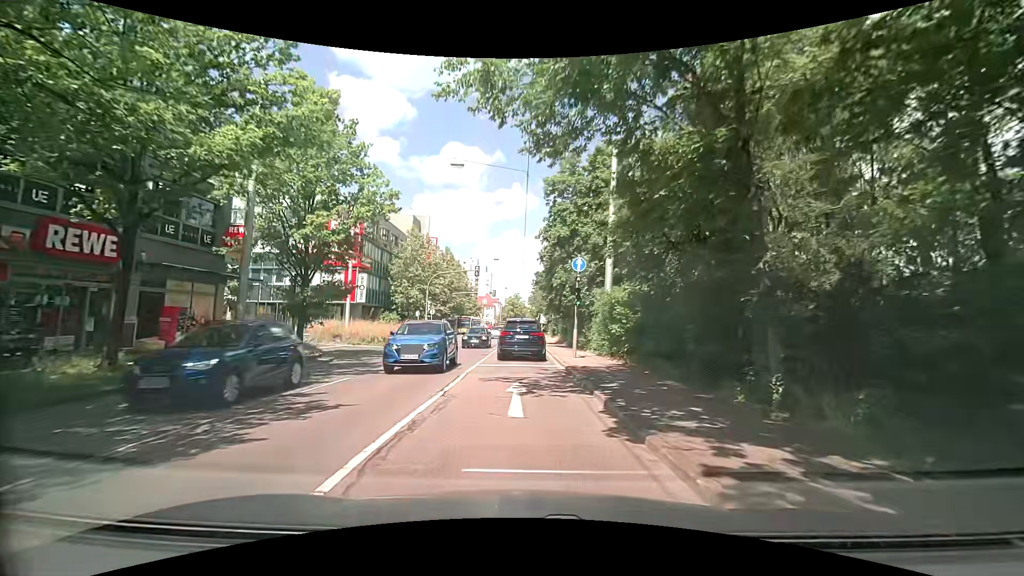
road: secondary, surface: asphalt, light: Day
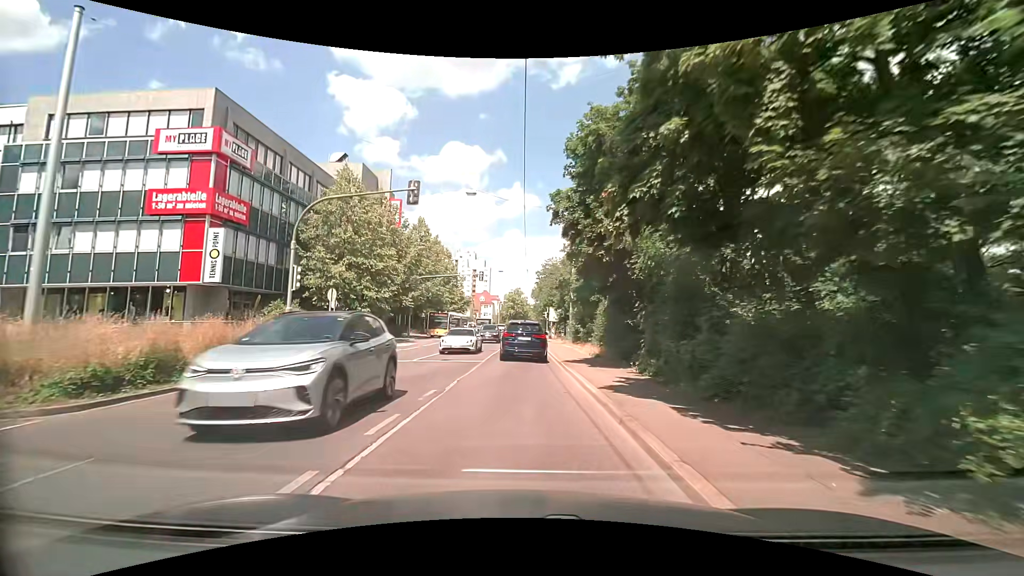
(+0.1, +26.1) m; 0°
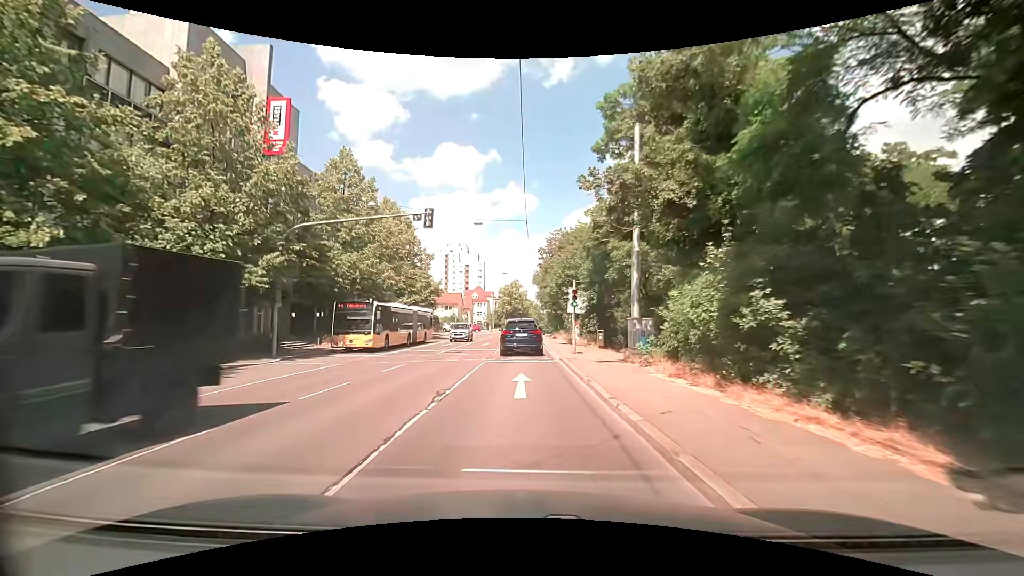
(-0.1, +28.2) m; 0°
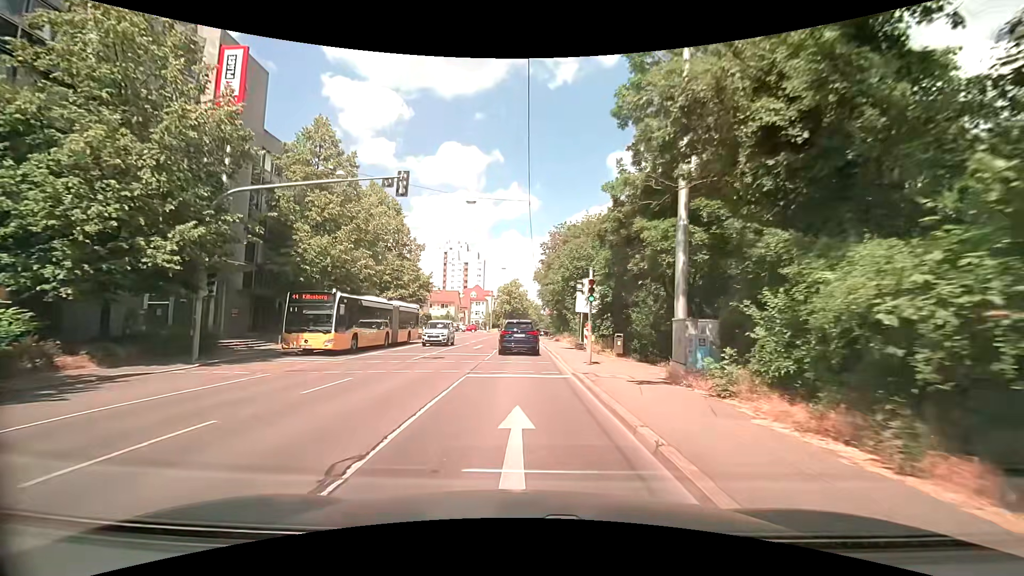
(0.0, +5.7) m; -1°
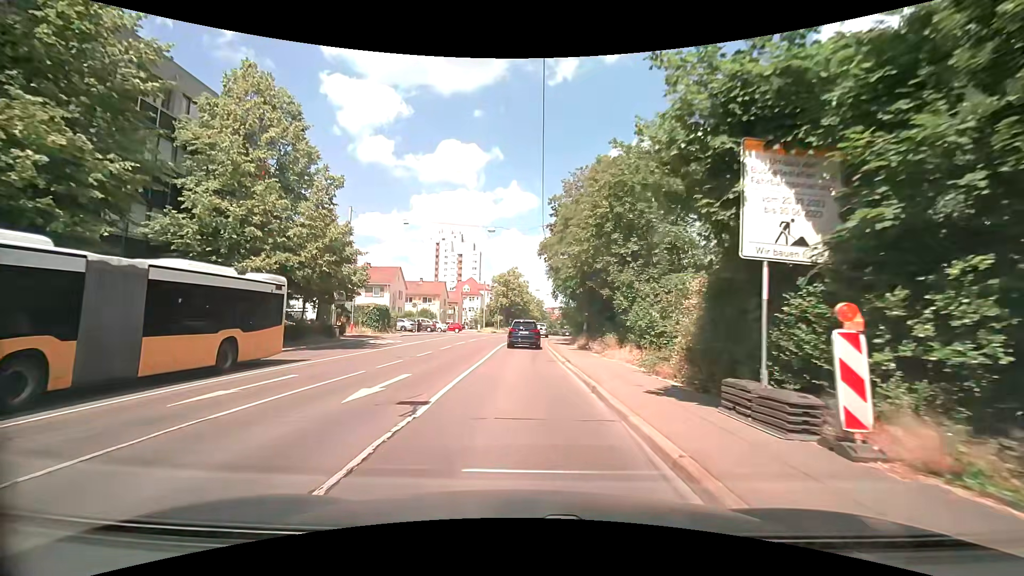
(+0.4, +22.8) m; +1°
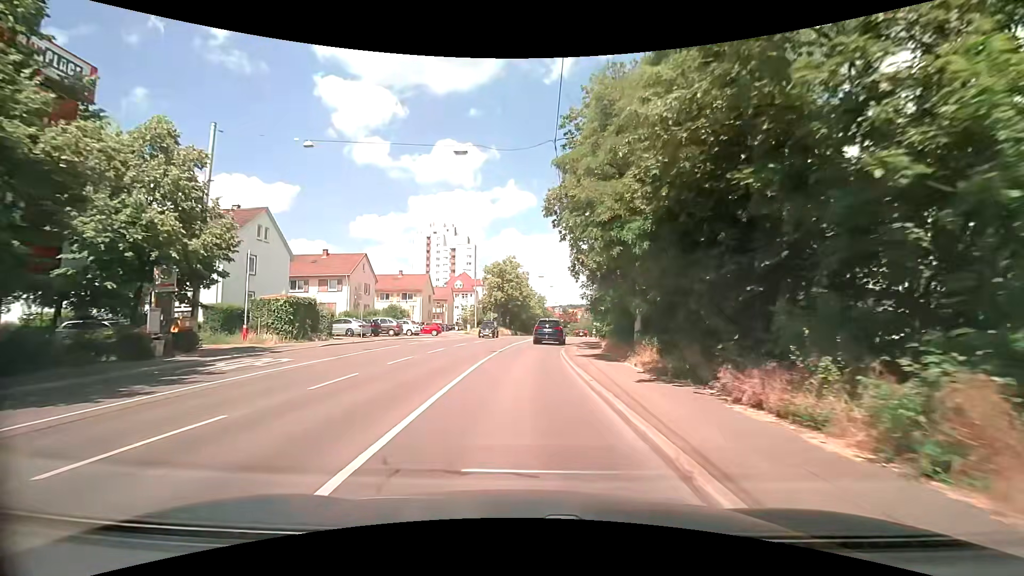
(0.0, +17.2) m; 0°
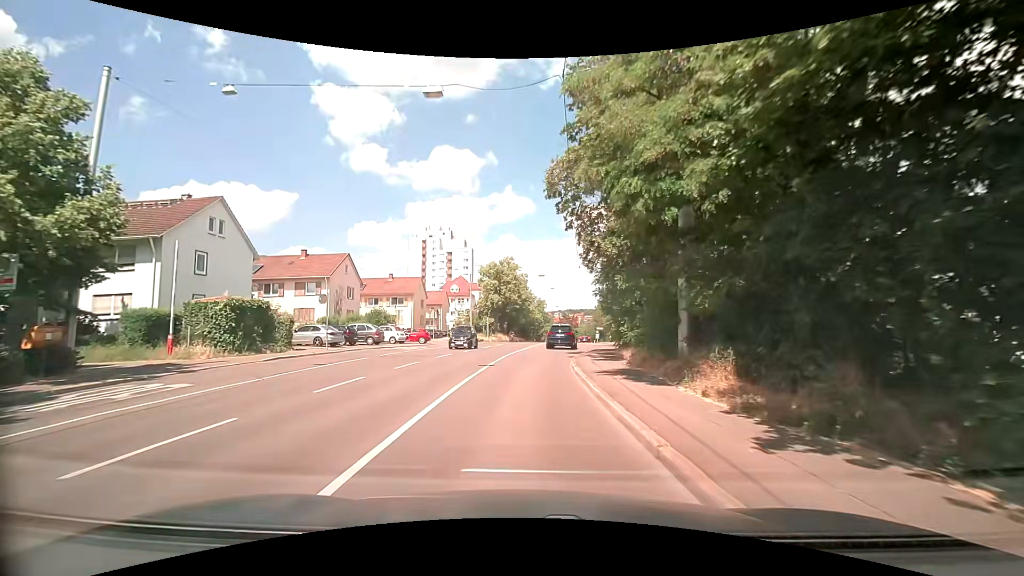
(0.0, +5.8) m; 0°
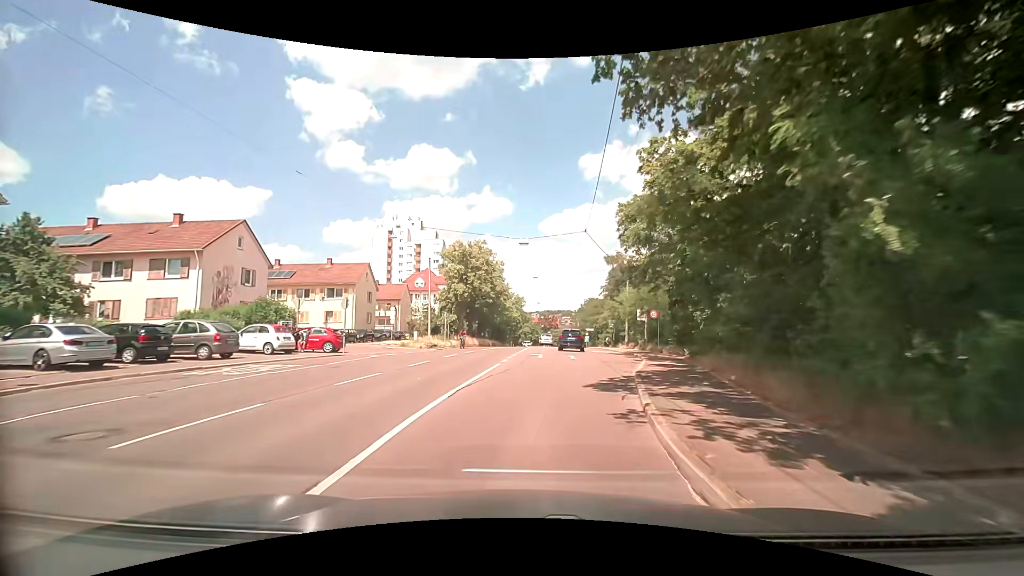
(+0.2, +17.3) m; +3°
(0, +10) (+1, +20) (+1, +30) (+2, +40) (+2, +50) (+2, +60) (+3, +70) (+3, +80) (+4, +90) (+4, +100) m
